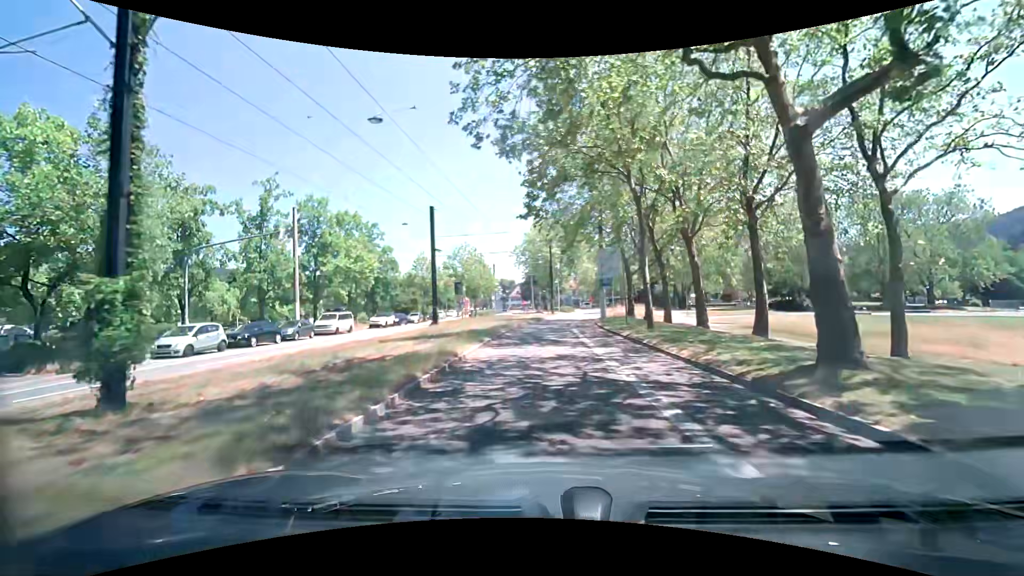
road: secondary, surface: asphalt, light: Day
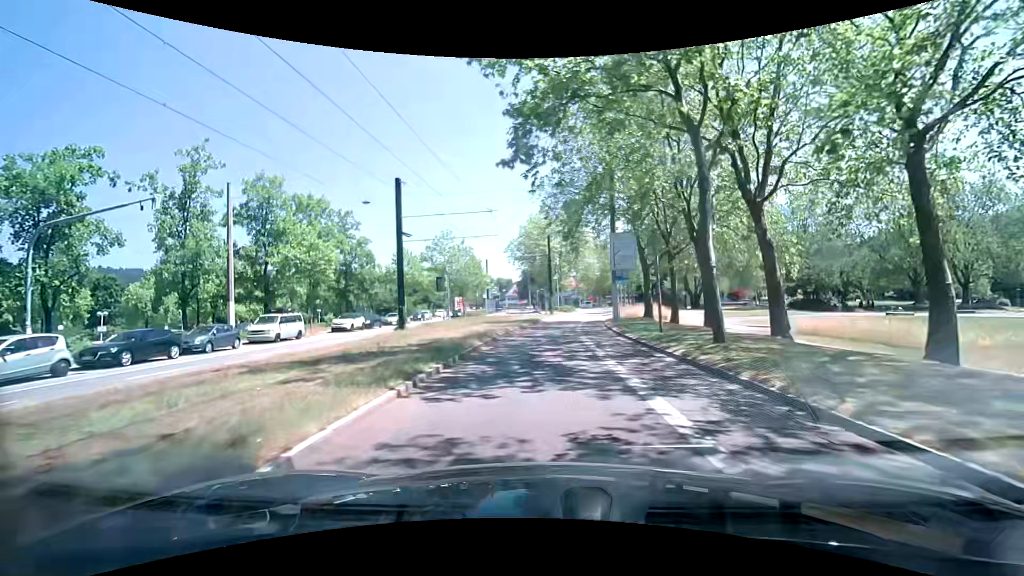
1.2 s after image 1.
(+0.1, +8.8) m; +1°
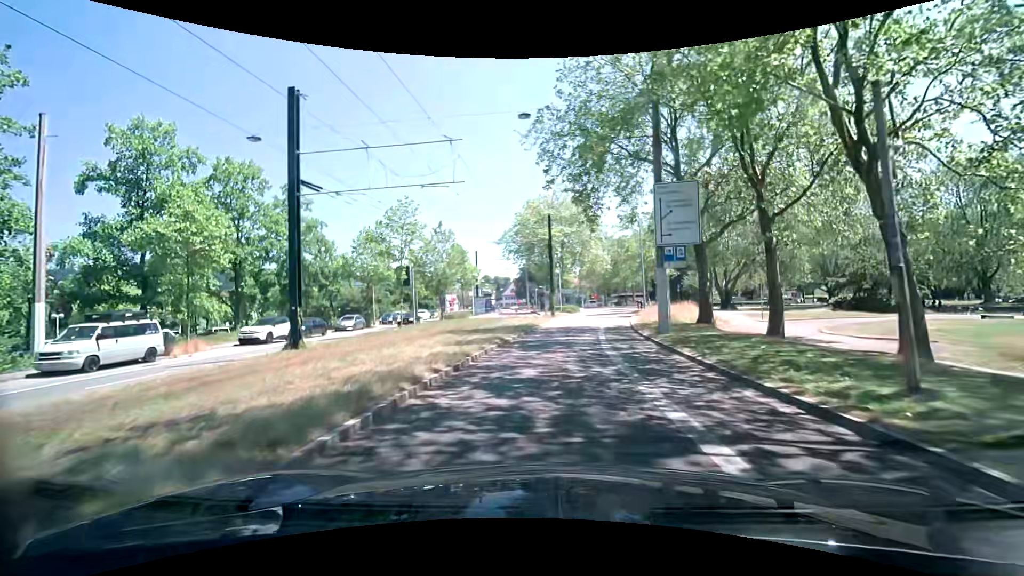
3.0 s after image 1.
(-0.1, +13.4) m; -1°
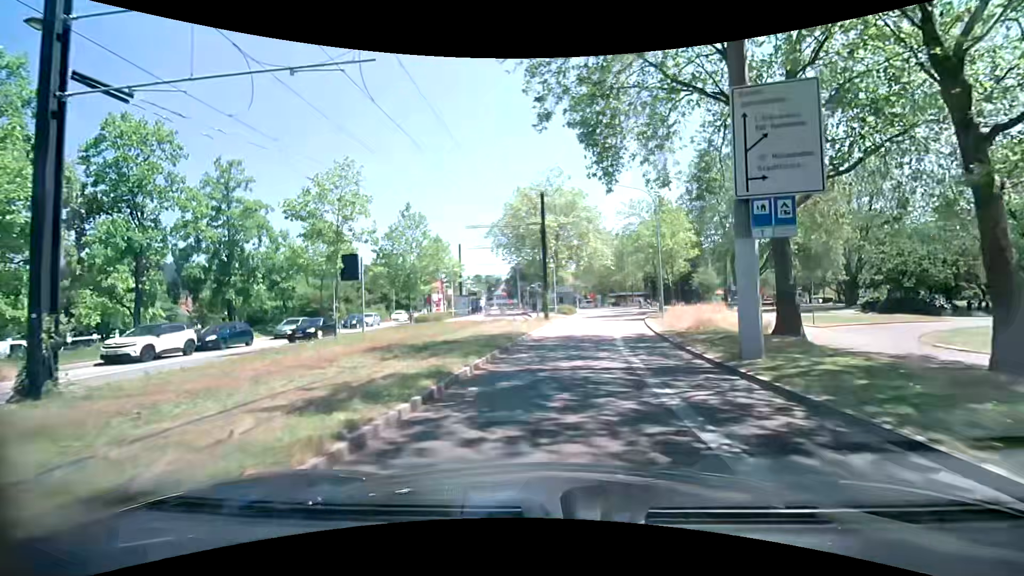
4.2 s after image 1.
(+0.1, +8.9) m; +1°
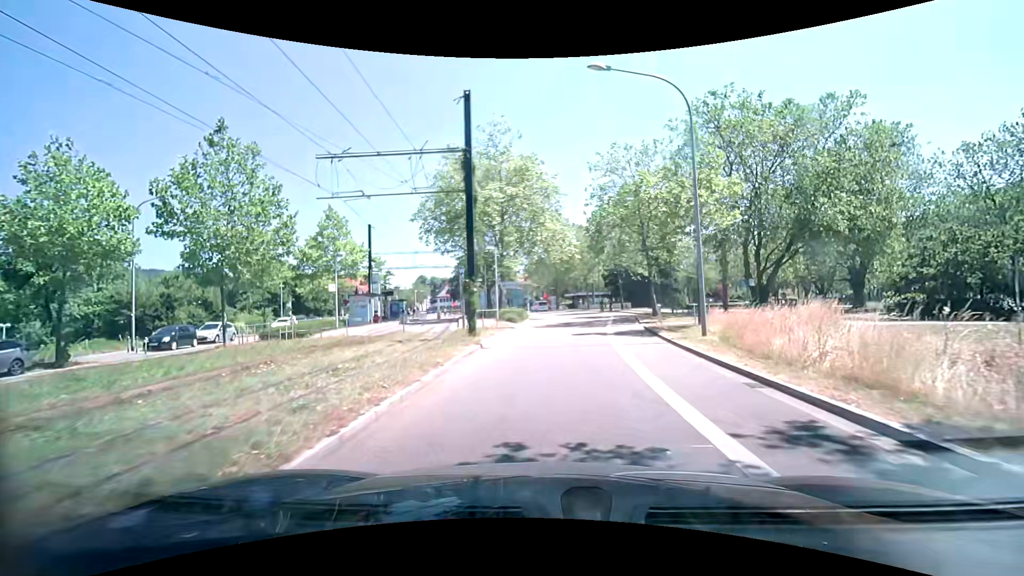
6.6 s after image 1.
(+0.8, +17.8) m; +6°
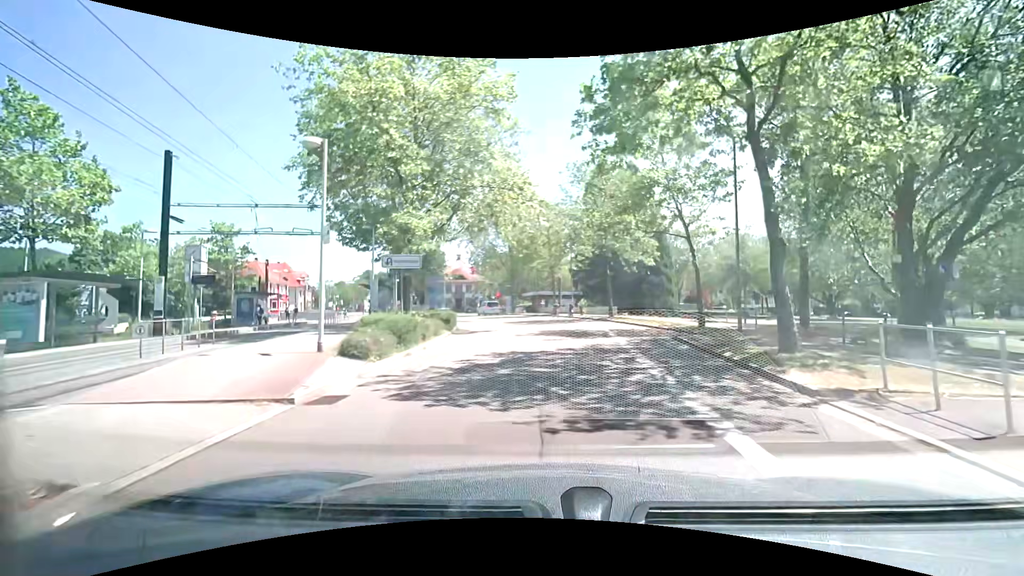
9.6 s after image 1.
(+1.0, +22.0) m; +5°
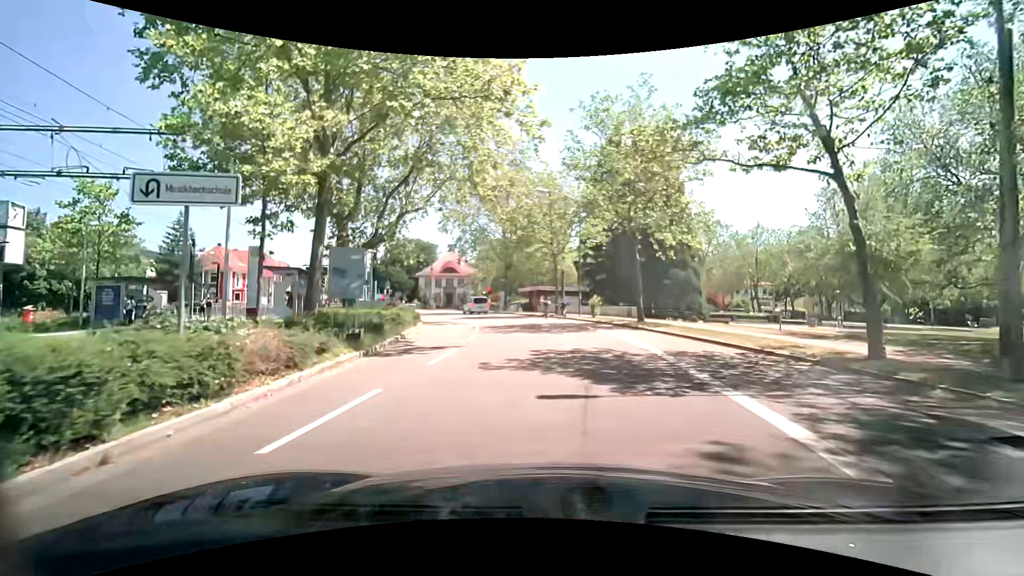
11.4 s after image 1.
(0.0, +11.3) m; 0°
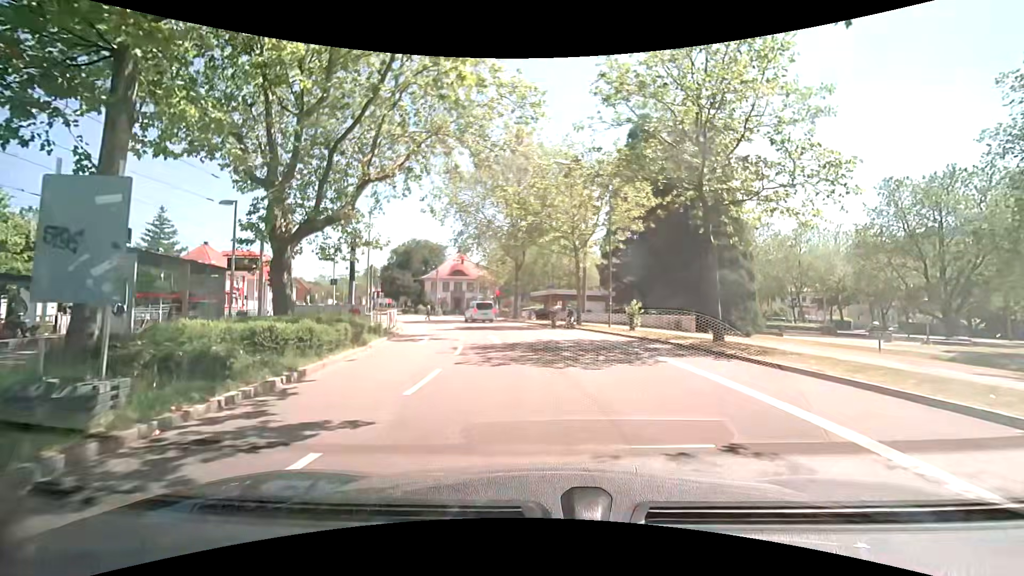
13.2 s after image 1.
(-0.1, +9.0) m; 0°
